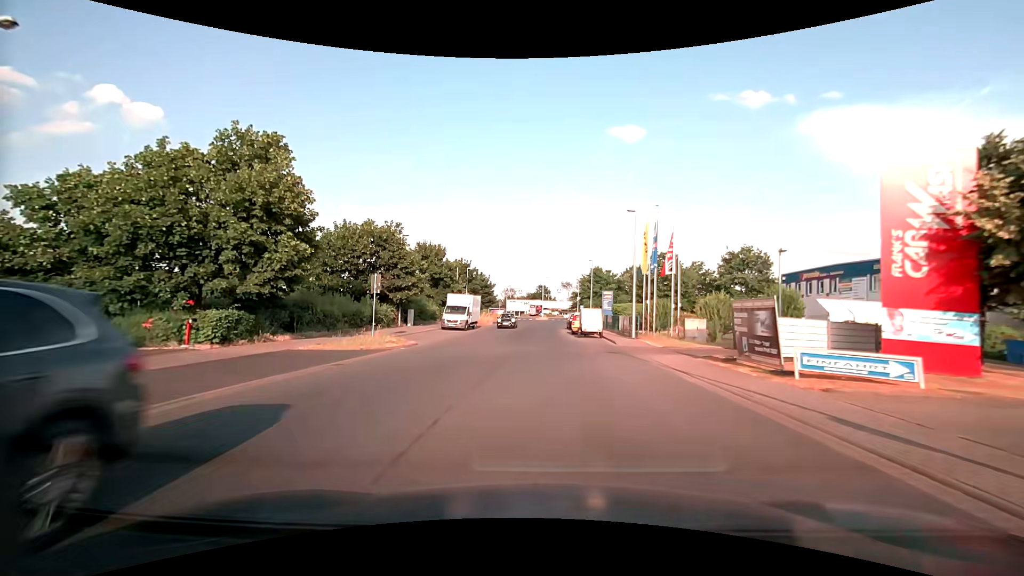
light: Day
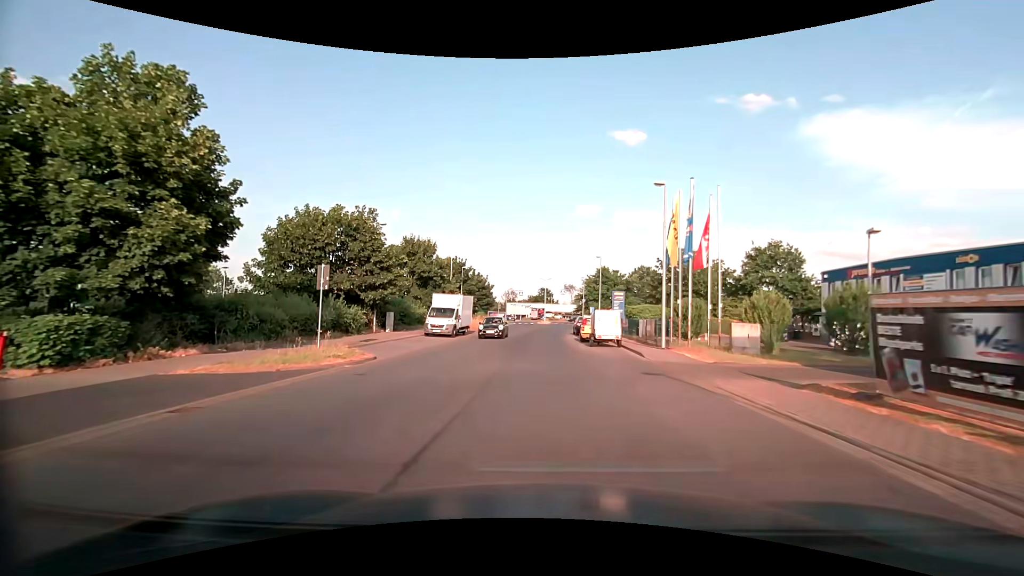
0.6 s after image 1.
(0.0, +6.6) m; 0°
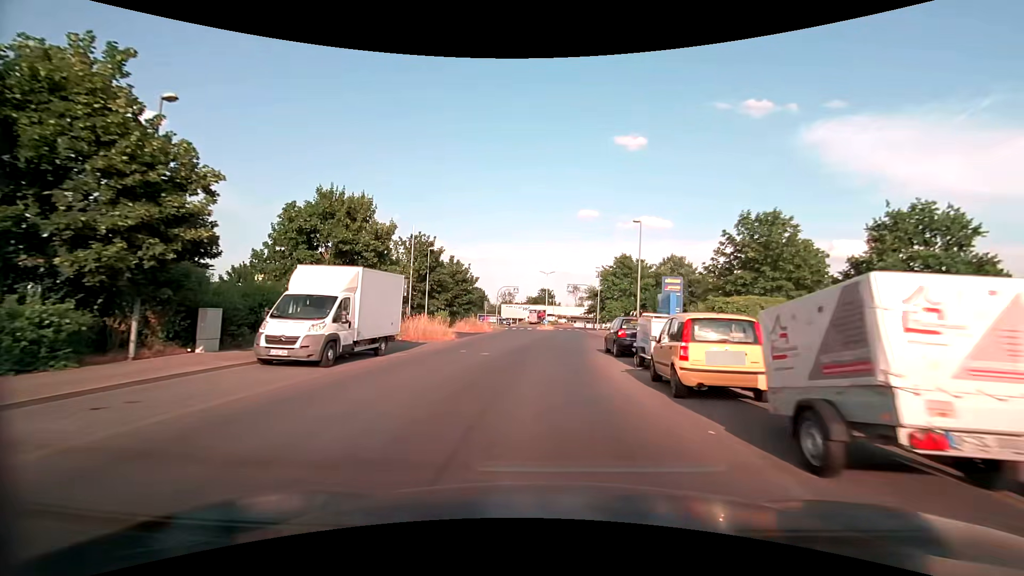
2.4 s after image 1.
(-0.1, +20.2) m; 0°
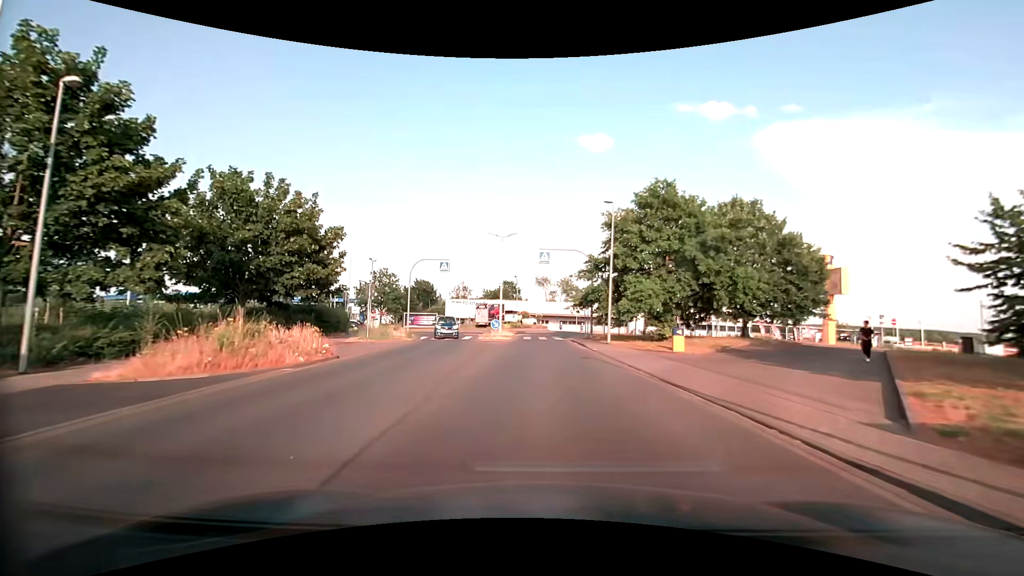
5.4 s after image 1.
(+1.1, +32.9) m; +3°
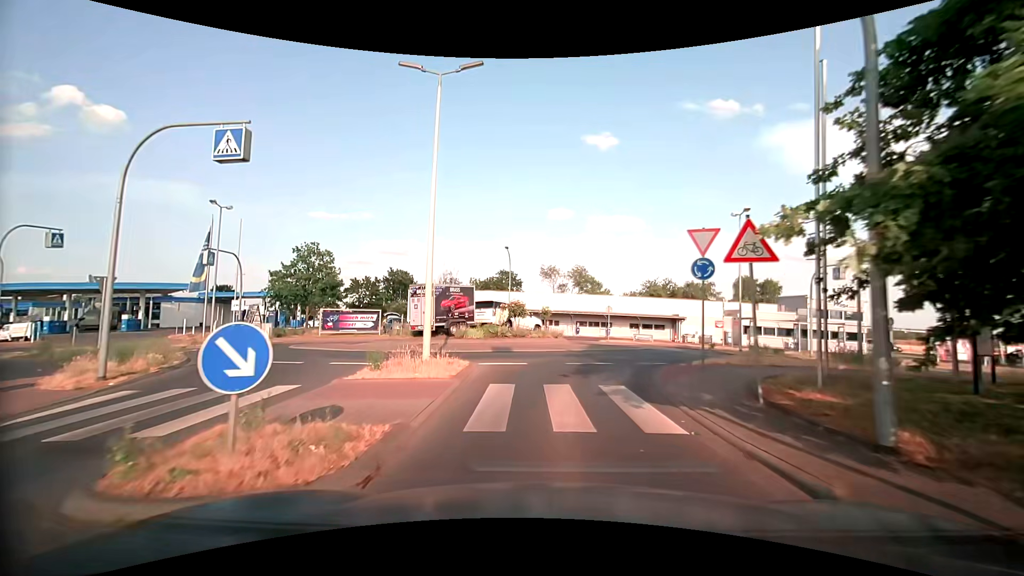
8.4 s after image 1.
(-0.2, +27.1) m; -1°
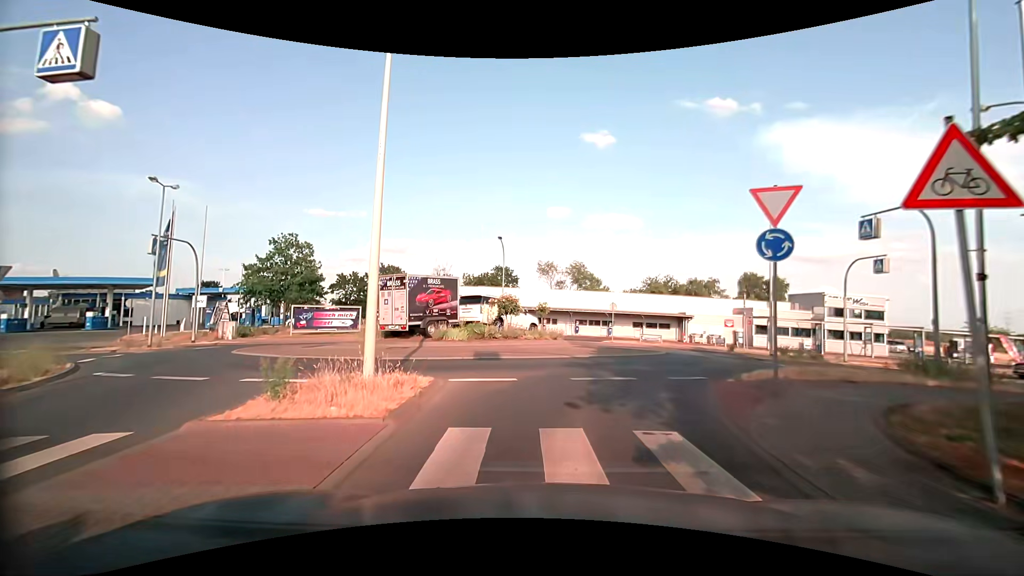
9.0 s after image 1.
(0.0, +4.0) m; +1°
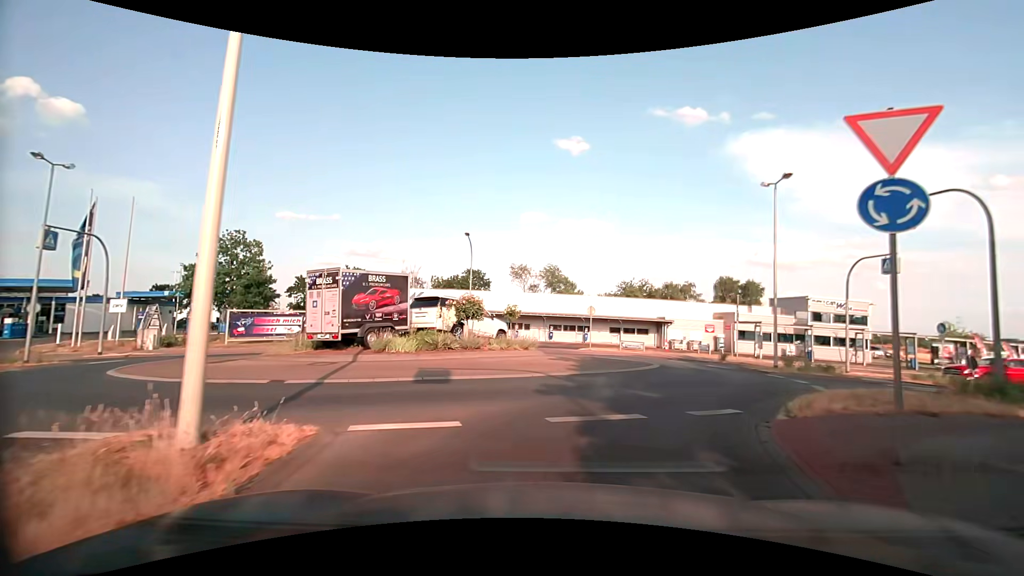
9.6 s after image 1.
(0.0, +3.7) m; +2°
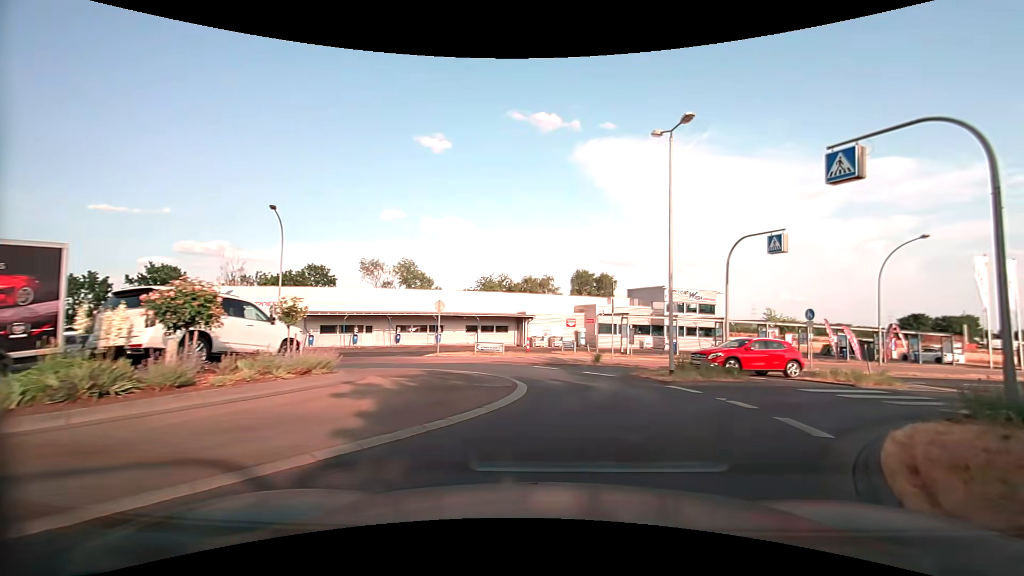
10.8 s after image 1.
(+1.0, +7.0) m; +17°
(+1, +10) (-2, +19) (-11, +23) (-19, +18) (-25, +10) (-34, +6) (-44, +2) (-53, -2) (-62, -6) (-71, -10) m
